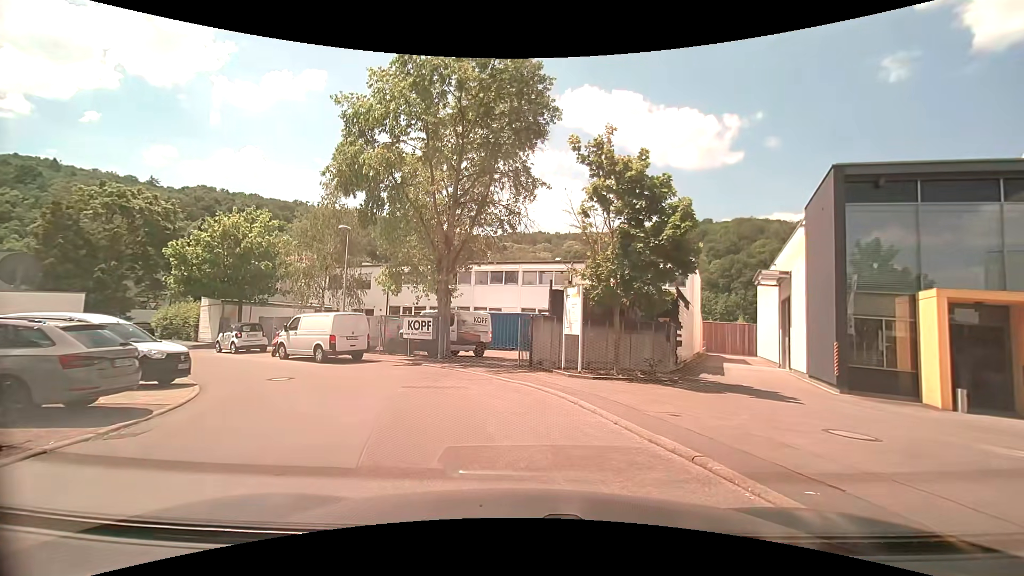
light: Day
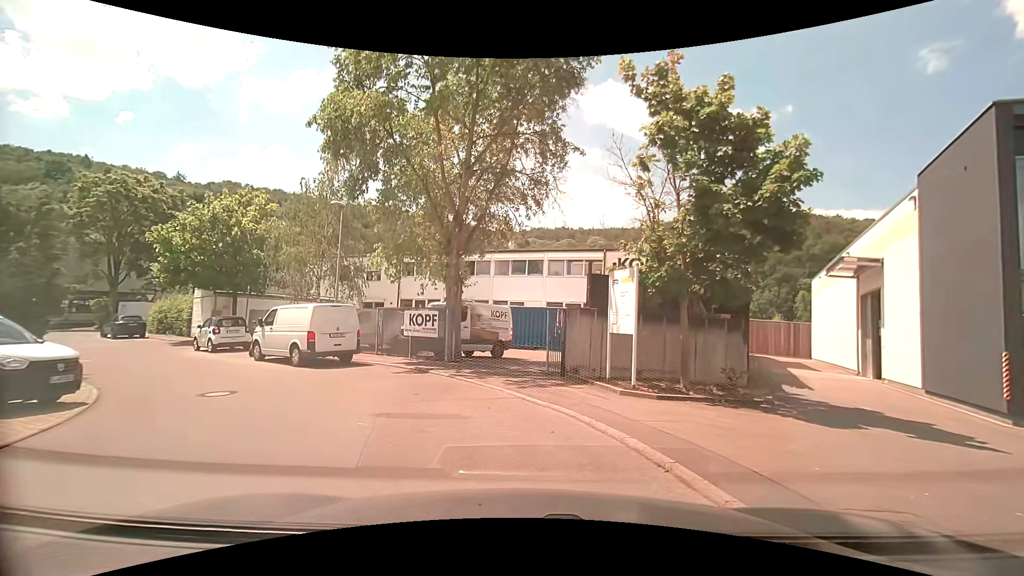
(-0.1, +4.3) m; -3°
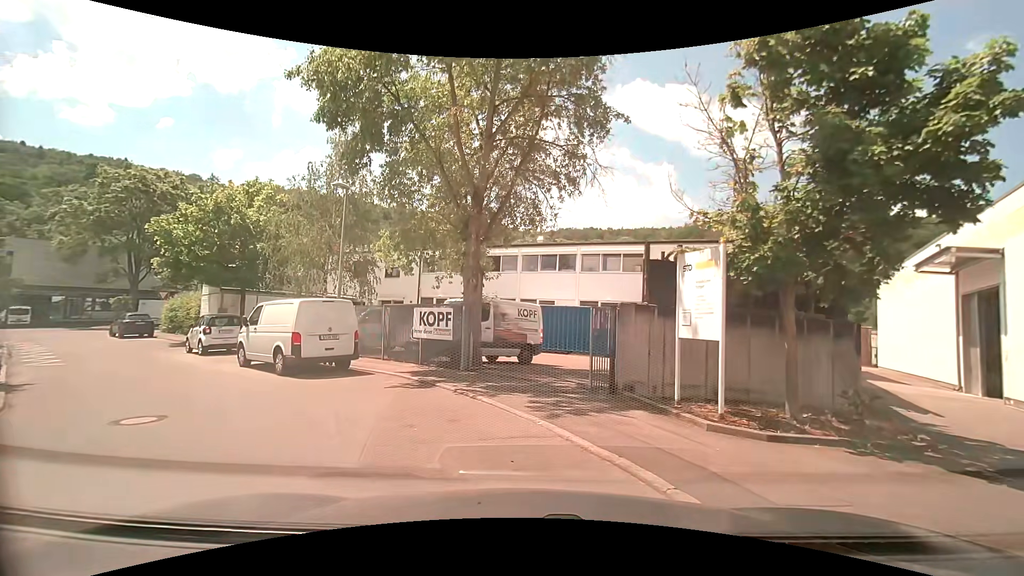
(0.0, +3.1) m; -3°
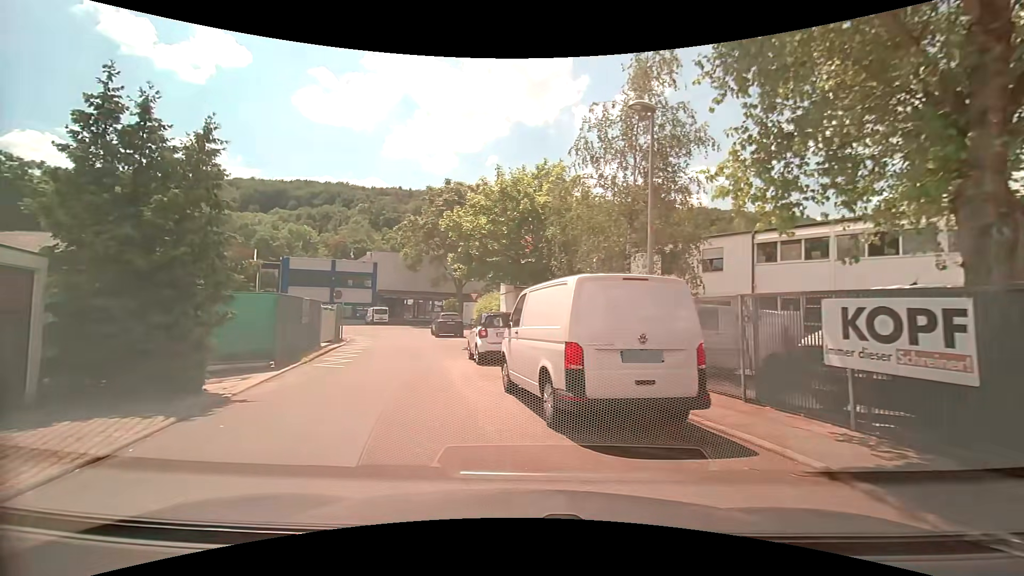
(-1.6, +7.5) m; -32°
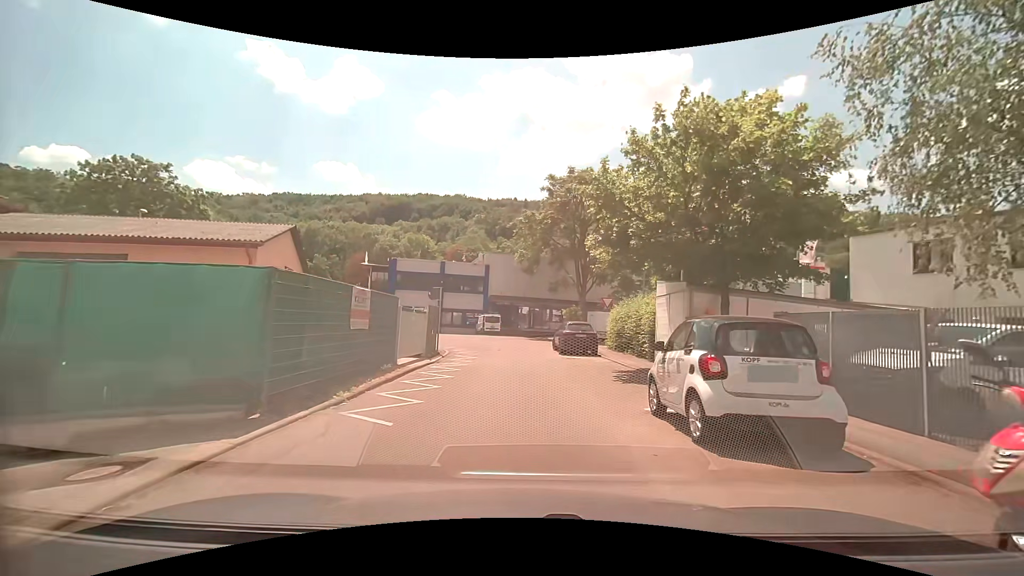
(-1.9, +8.6) m; -14°
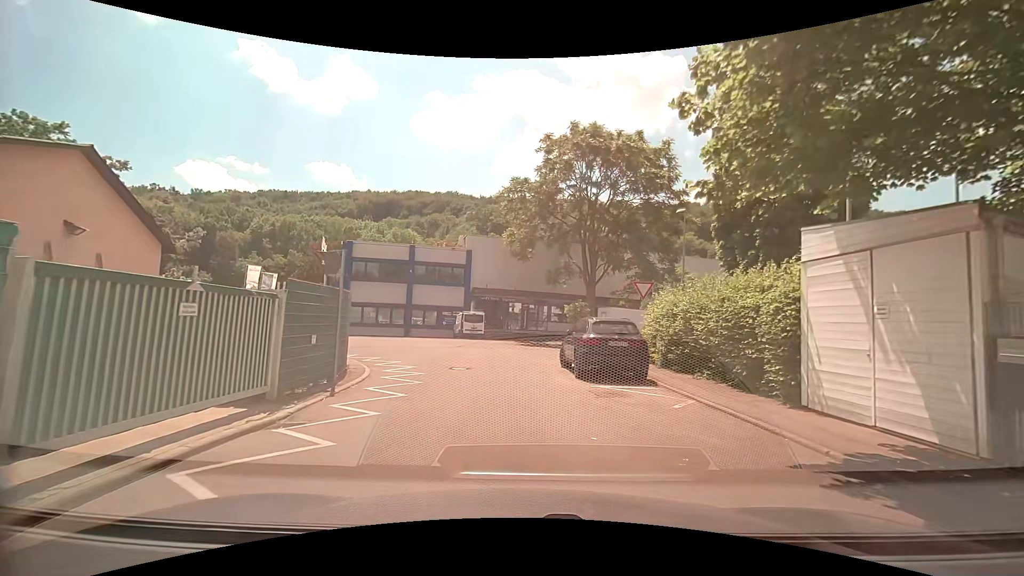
(+0.2, +11.3) m; 0°
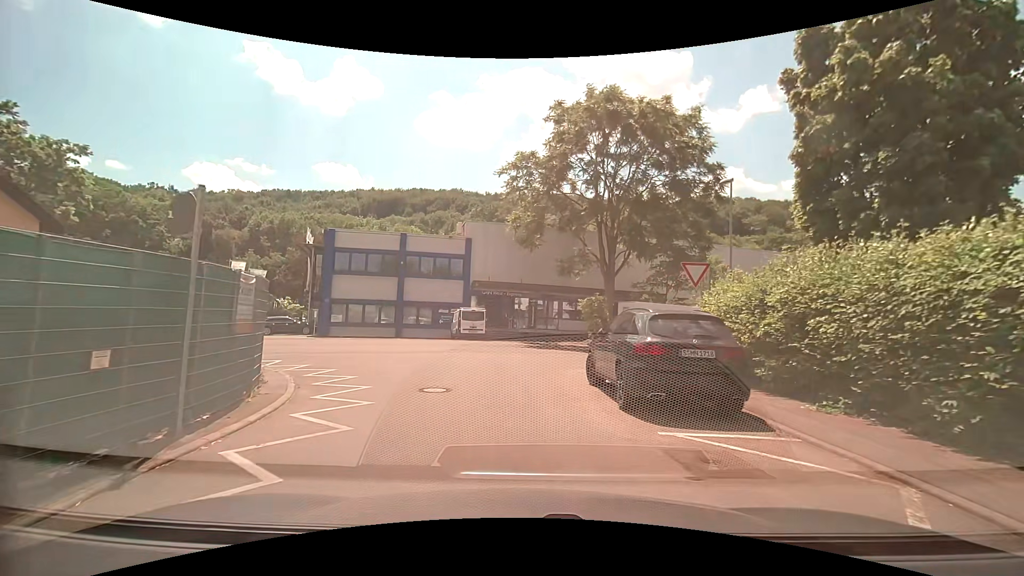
(0.0, +5.2) m; -1°
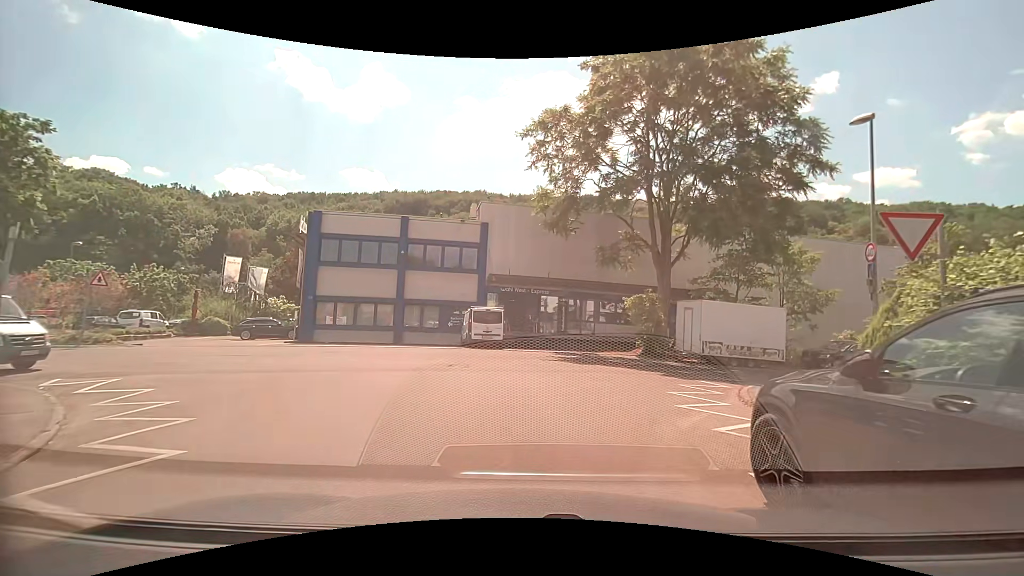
(-0.1, +7.0) m; -1°
